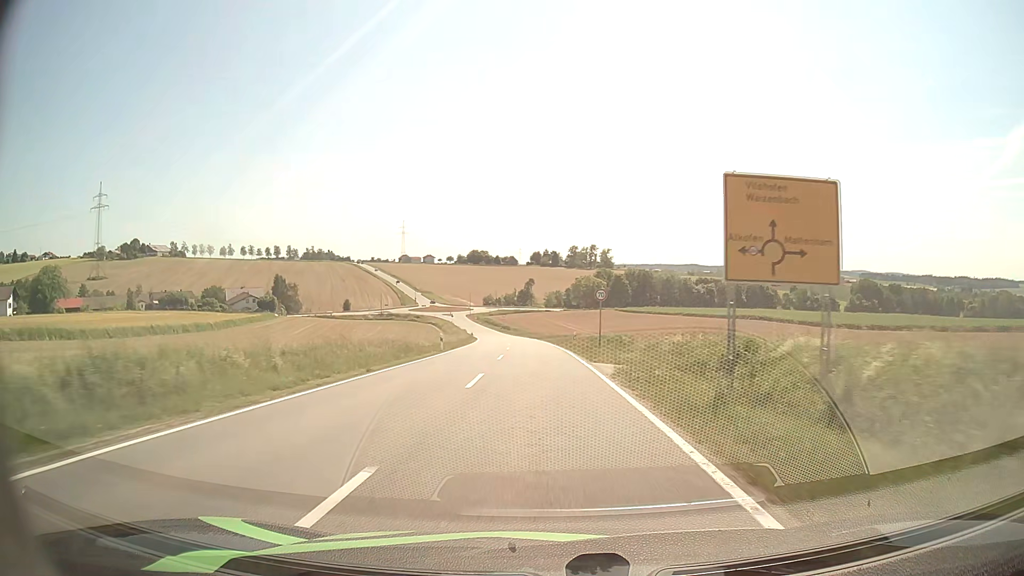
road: tertiary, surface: asphalt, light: Day
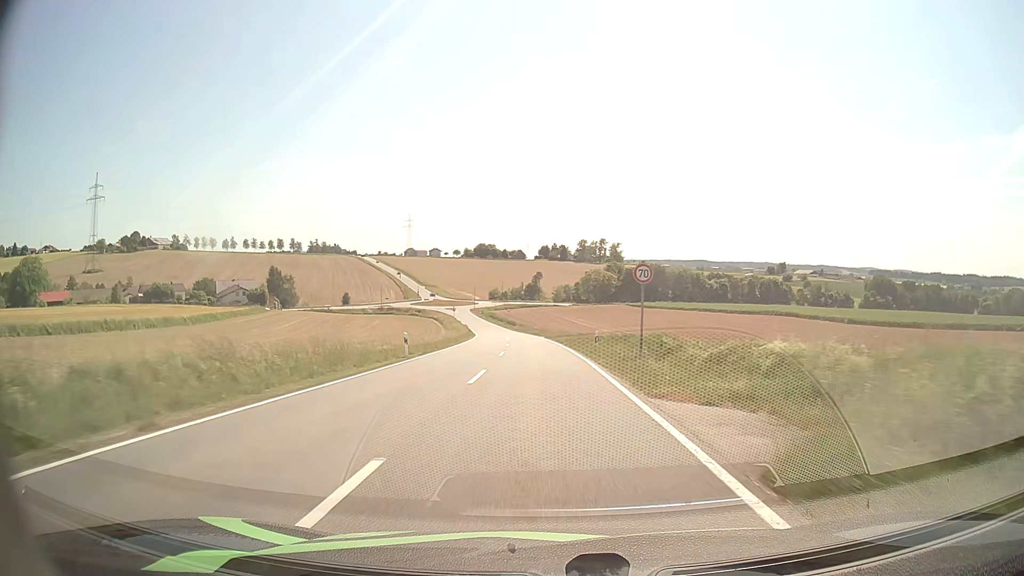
(-0.1, +11.9) m; -1°
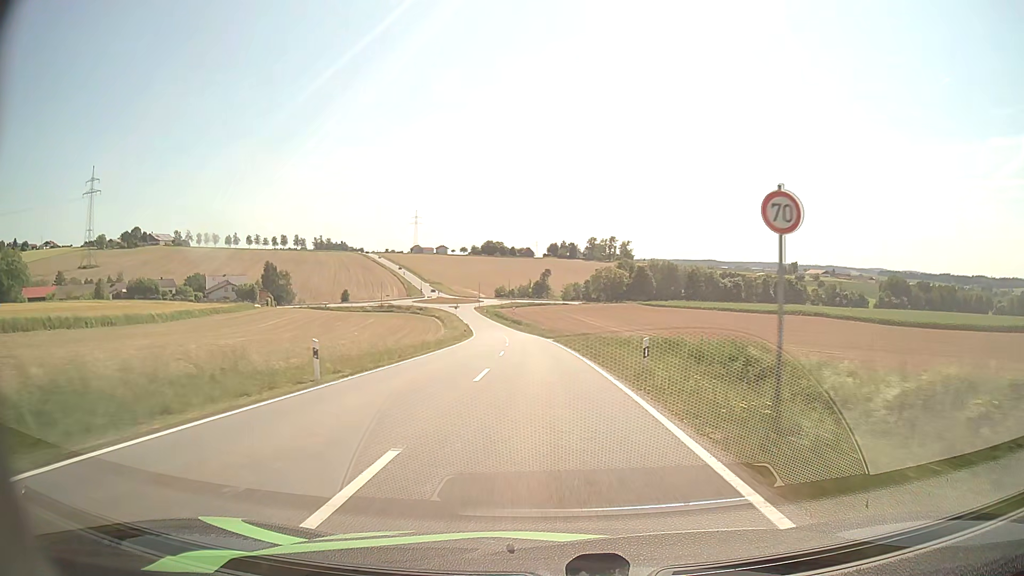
(-0.1, +11.7) m; -1°
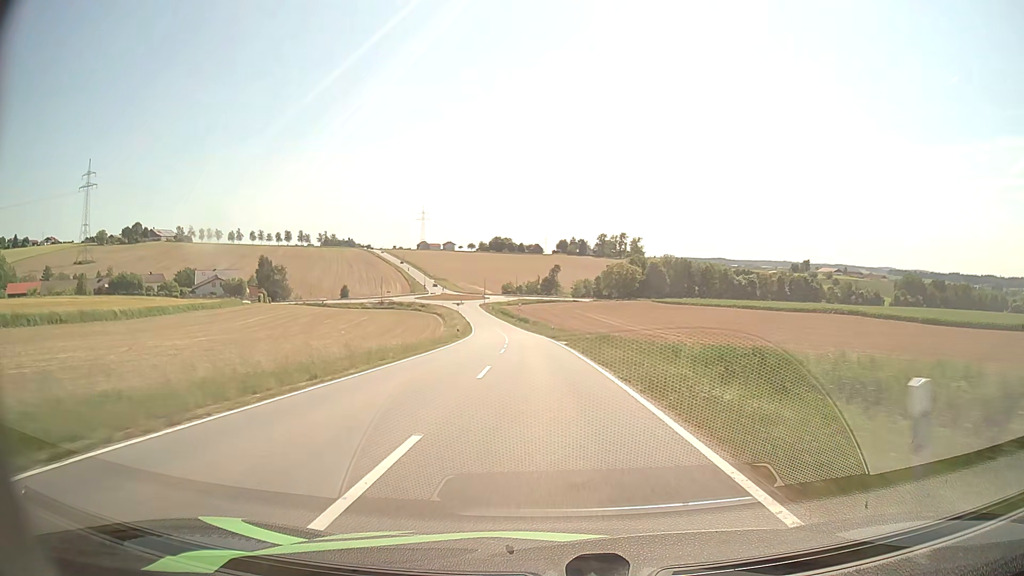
(-0.1, +11.6) m; -1°
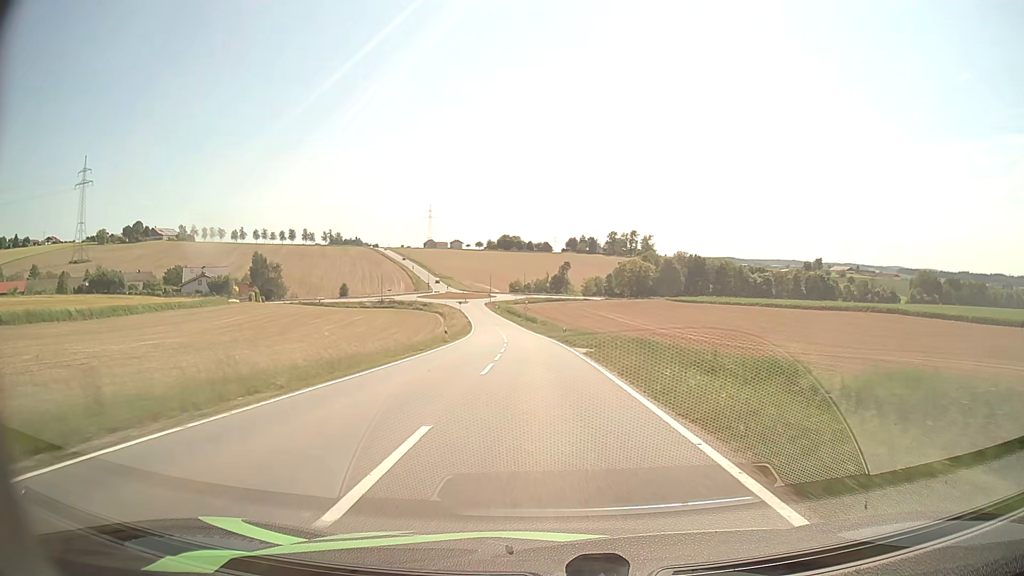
(-0.1, +11.5) m; -1°
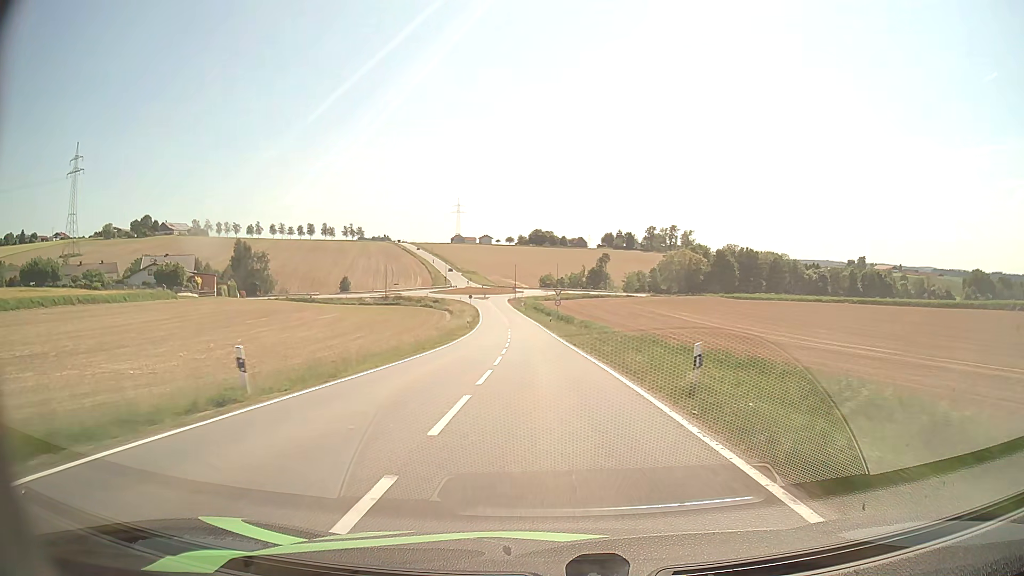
(-0.9, +33.6) m; -3°
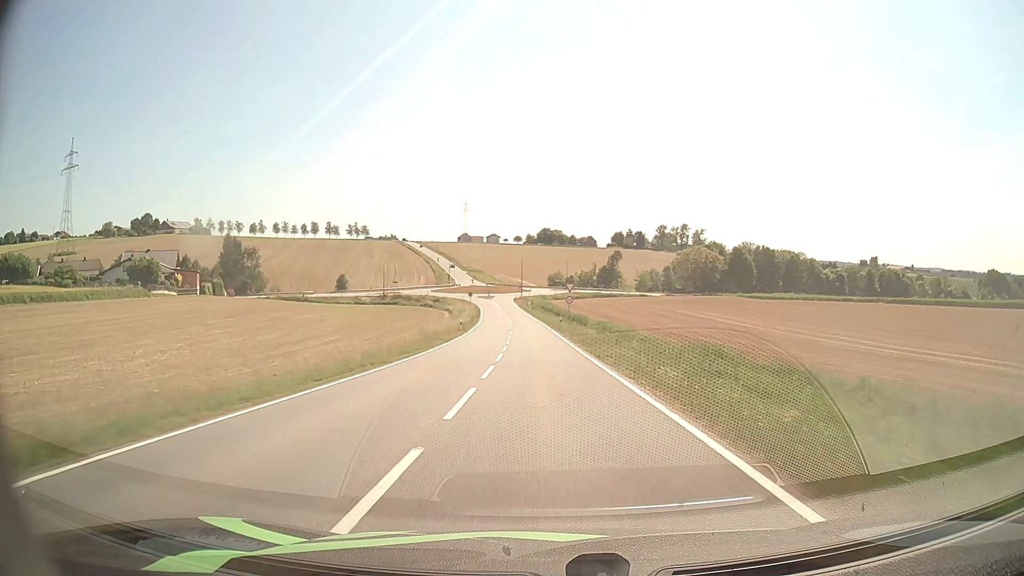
(-0.1, +11.0) m; -1°
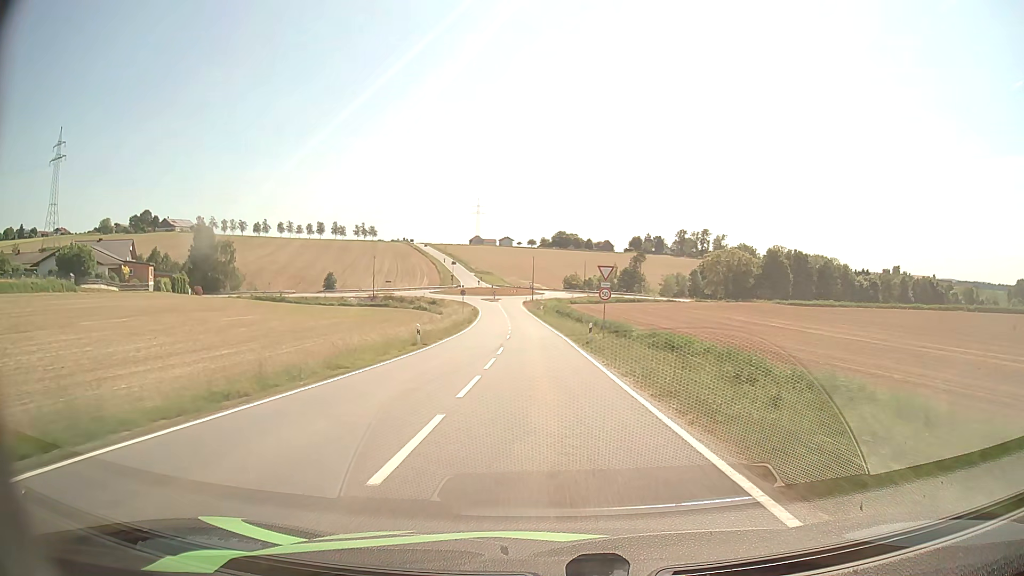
(-0.2, +21.9) m; -1°
(0, +10) (0, +20) (0, +30) (-1, +40) (-1, +50) (-2, +60) (-2, +70) (-3, +80) (-4, +90) (-5, +100) m
